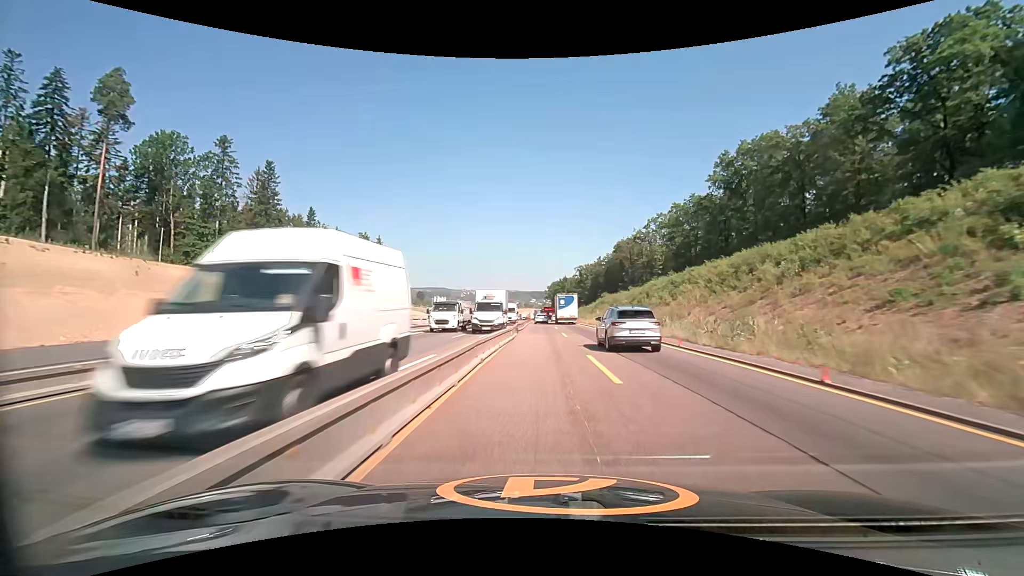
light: Day
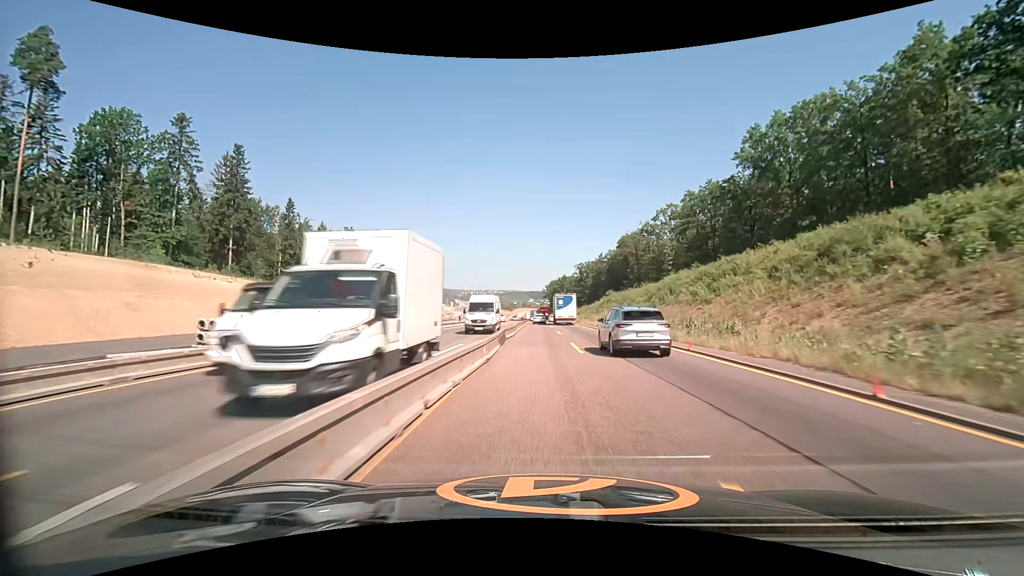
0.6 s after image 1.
(0.0, +11.6) m; 0°
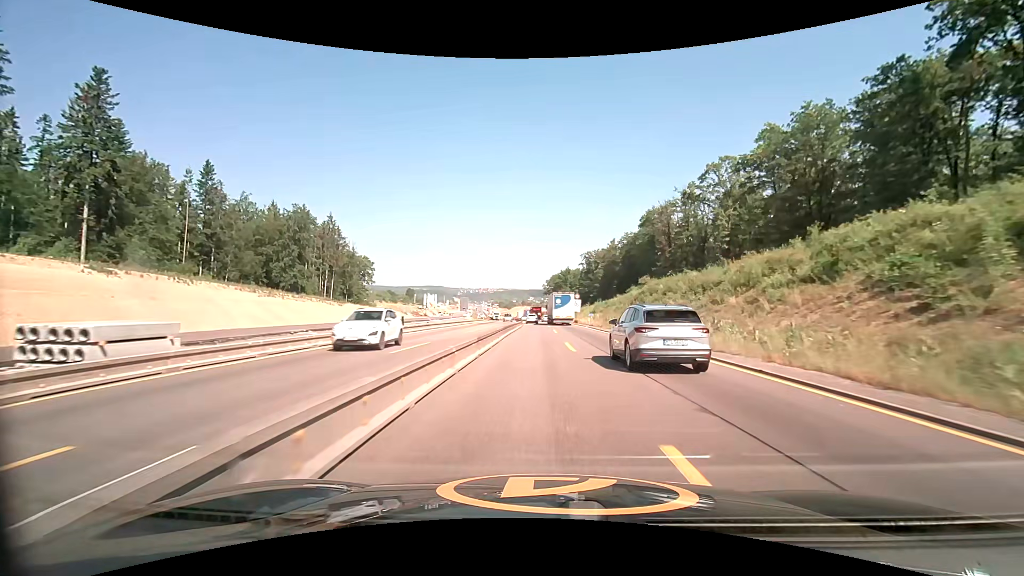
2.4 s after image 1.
(+0.1, +34.4) m; 0°
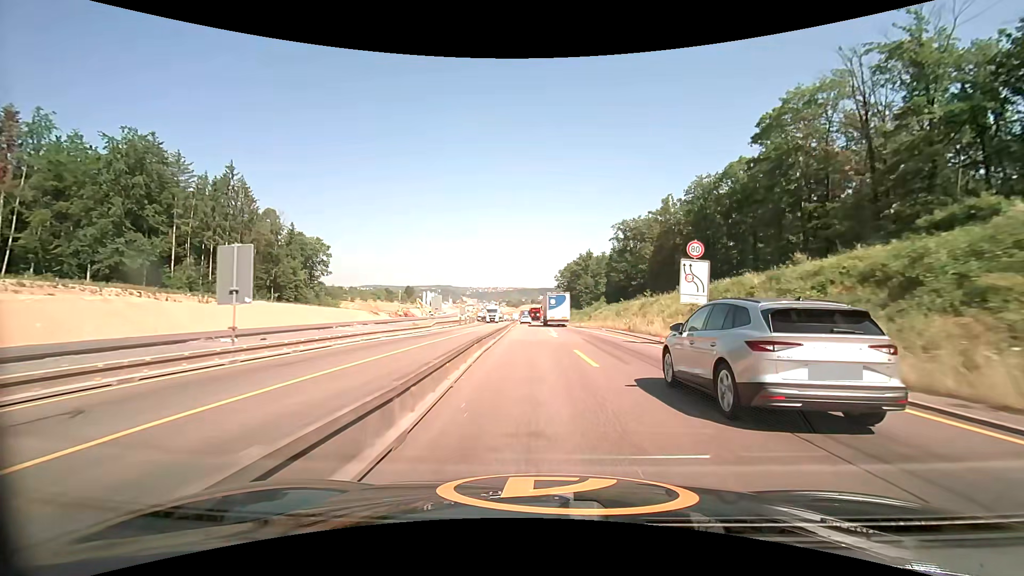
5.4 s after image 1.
(-0.6, +57.8) m; -1°
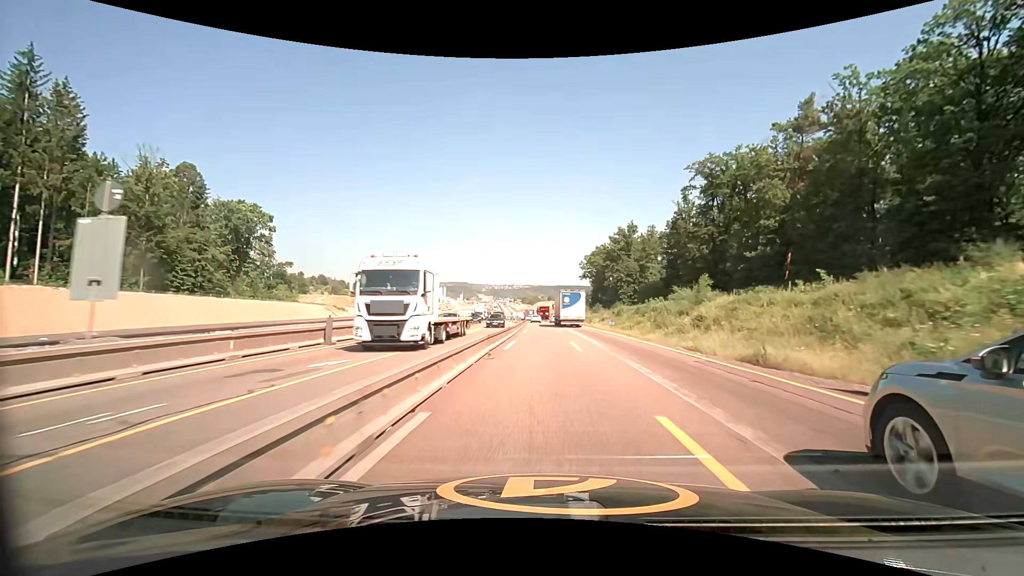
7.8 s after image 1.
(-1.1, +48.4) m; -2°
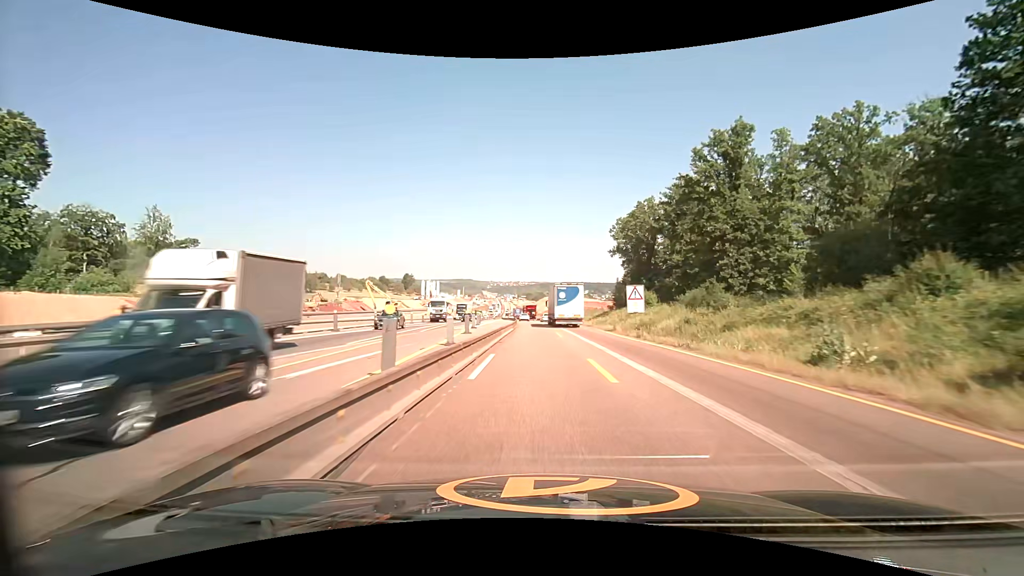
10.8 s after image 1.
(-0.4, +62.6) m; -1°
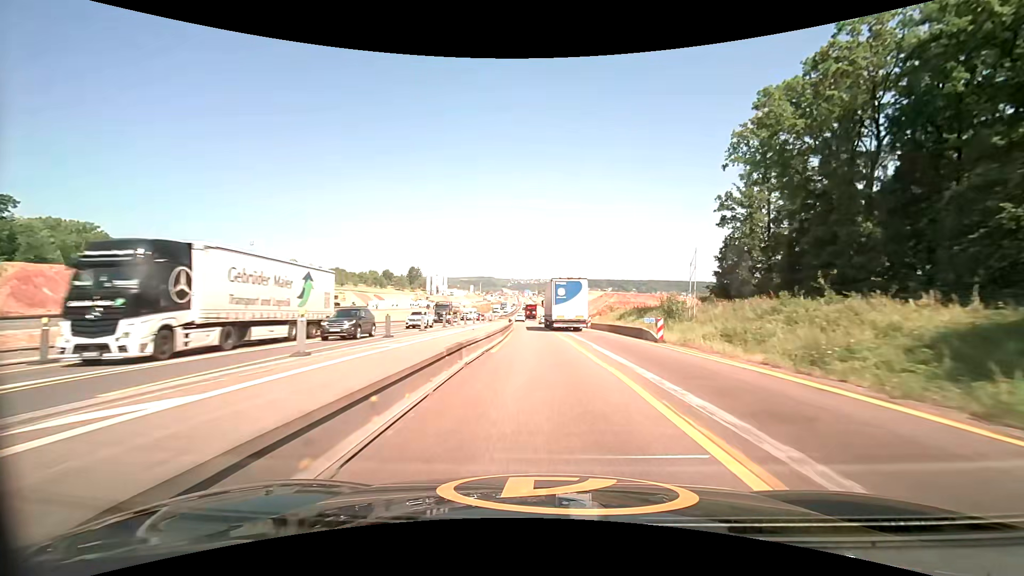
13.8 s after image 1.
(-0.8, +62.1) m; -2°
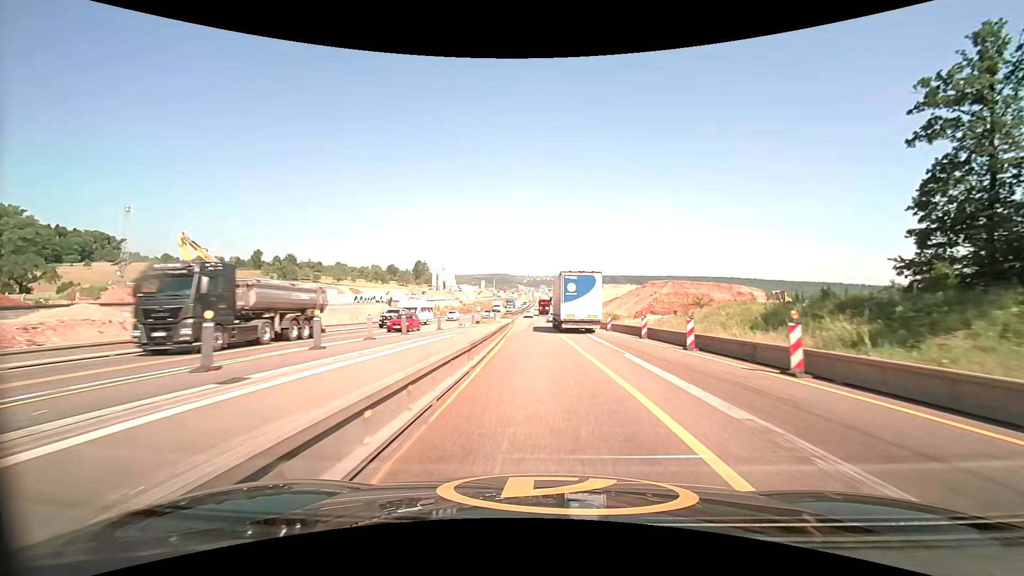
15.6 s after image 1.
(-0.6, +36.9) m; -2°
(0, +10) (0, +20) (0, +30) (-1, +40) (-1, +50) (-1, +60) (-2, +70) (-2, +80) (-2, +90) (-2, +100) m
